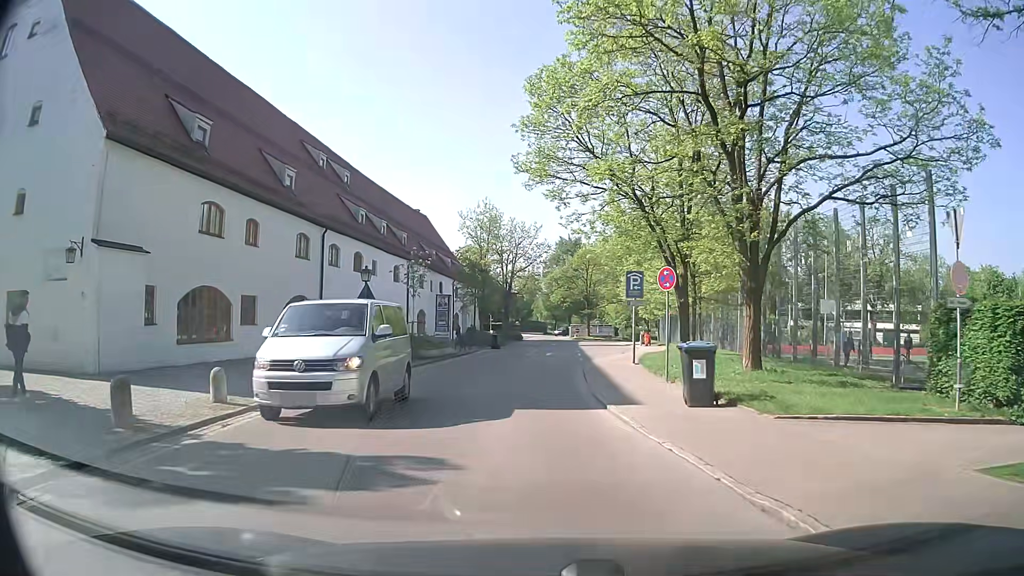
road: residential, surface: asphalt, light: Day
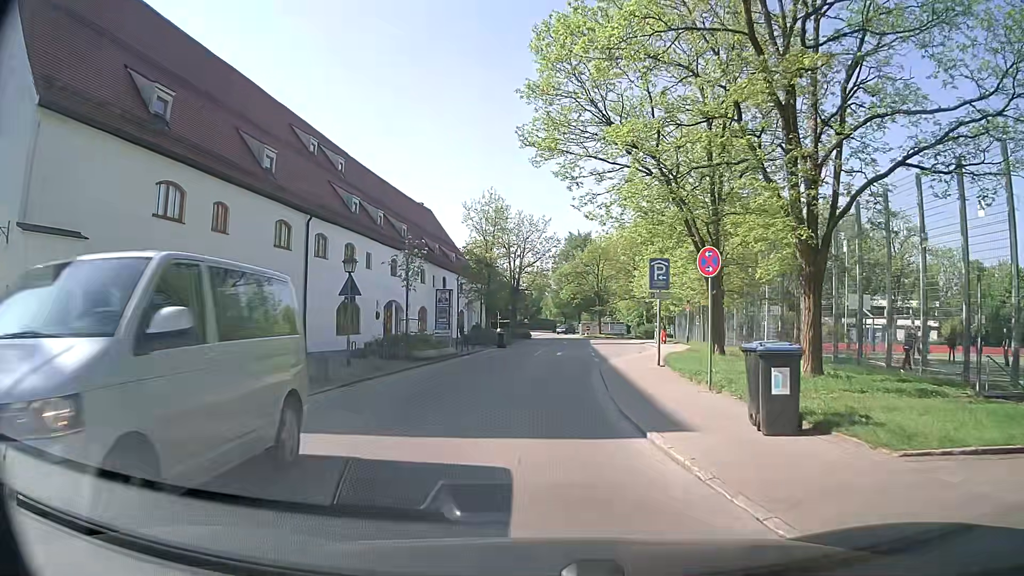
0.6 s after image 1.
(0.0, +3.5) m; -1°
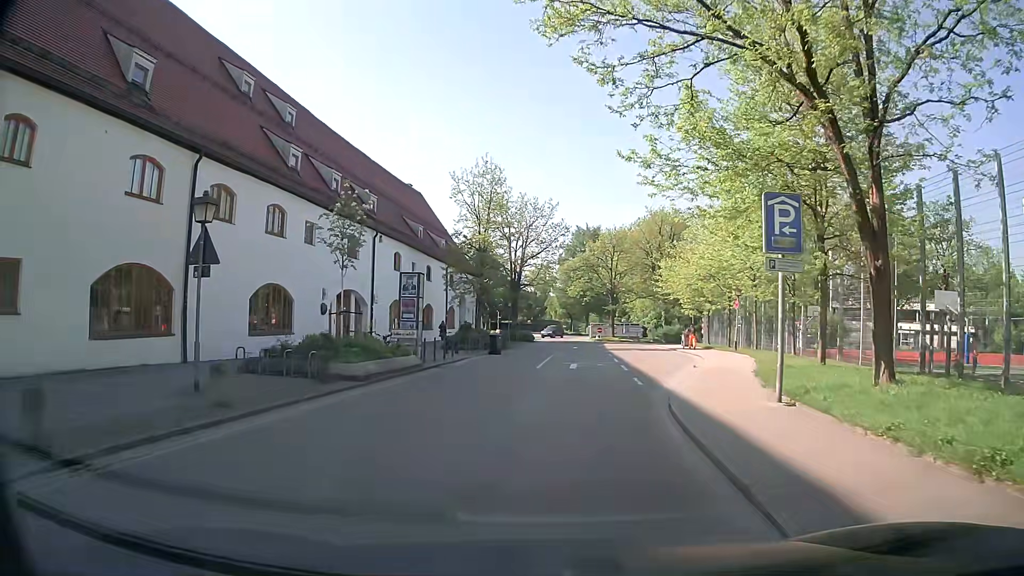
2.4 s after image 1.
(0.0, +11.1) m; 0°
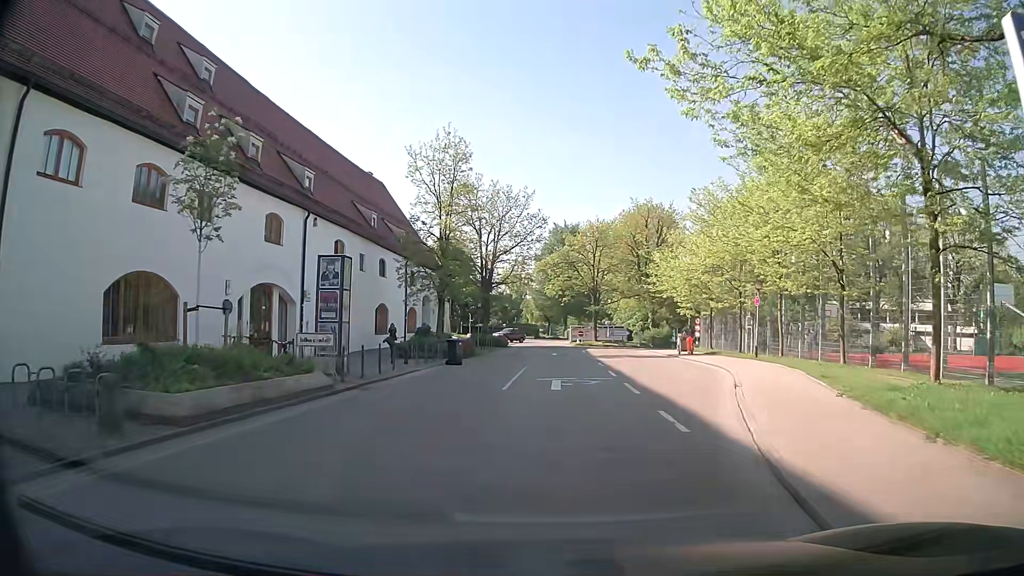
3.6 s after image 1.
(+0.1, +7.5) m; +3°
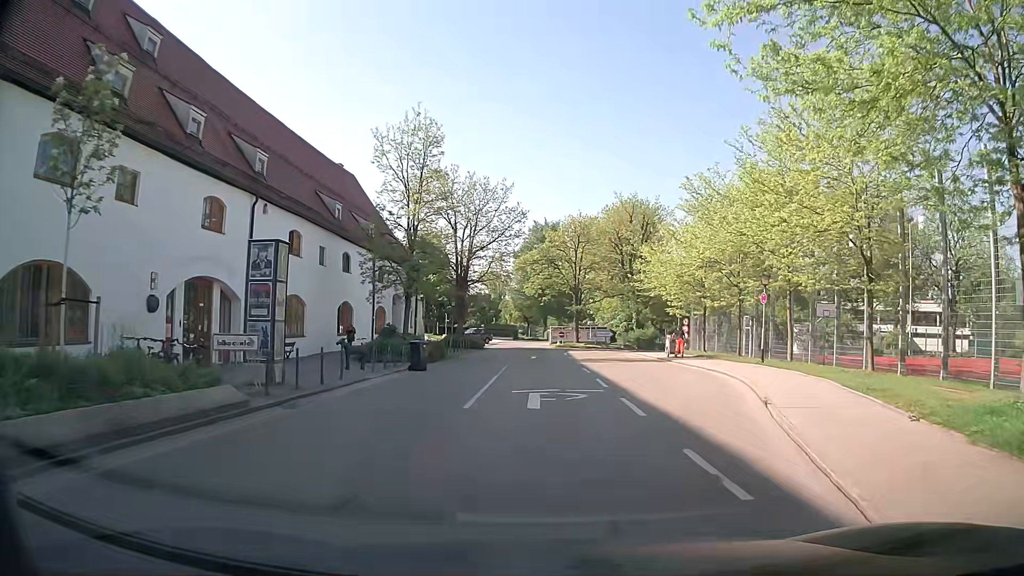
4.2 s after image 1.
(0.0, +3.6) m; +2°
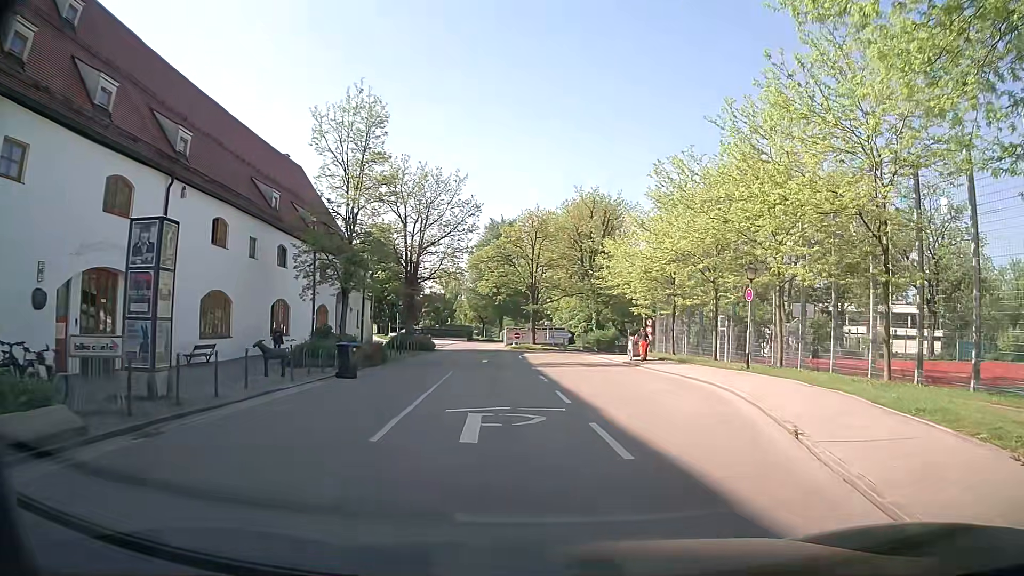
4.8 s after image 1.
(+0.1, +3.6) m; +2°
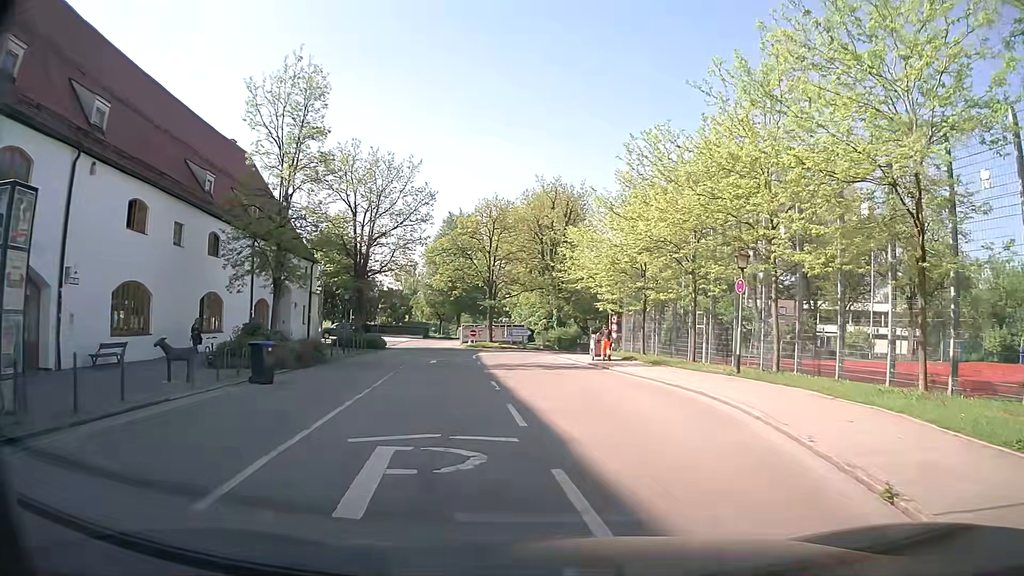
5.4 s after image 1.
(+0.2, +3.6) m; +4°
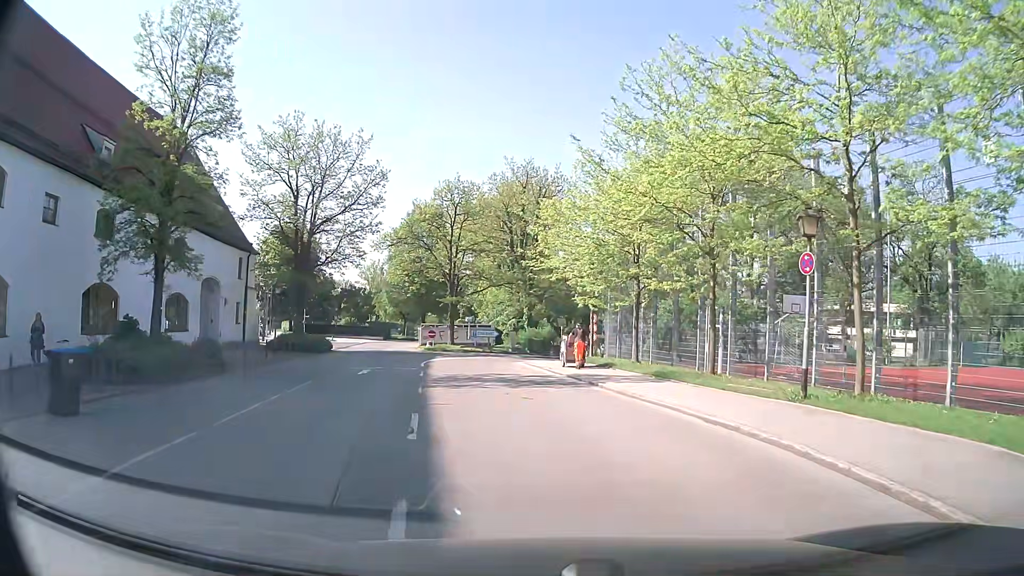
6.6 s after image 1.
(+0.3, +7.1) m; +3°
